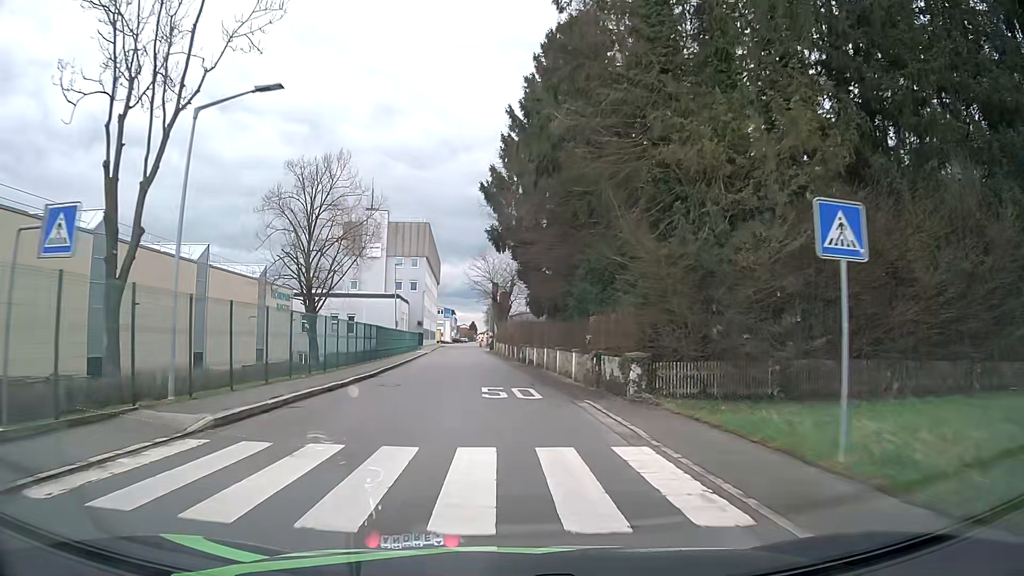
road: tertiary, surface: asphalt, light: Day
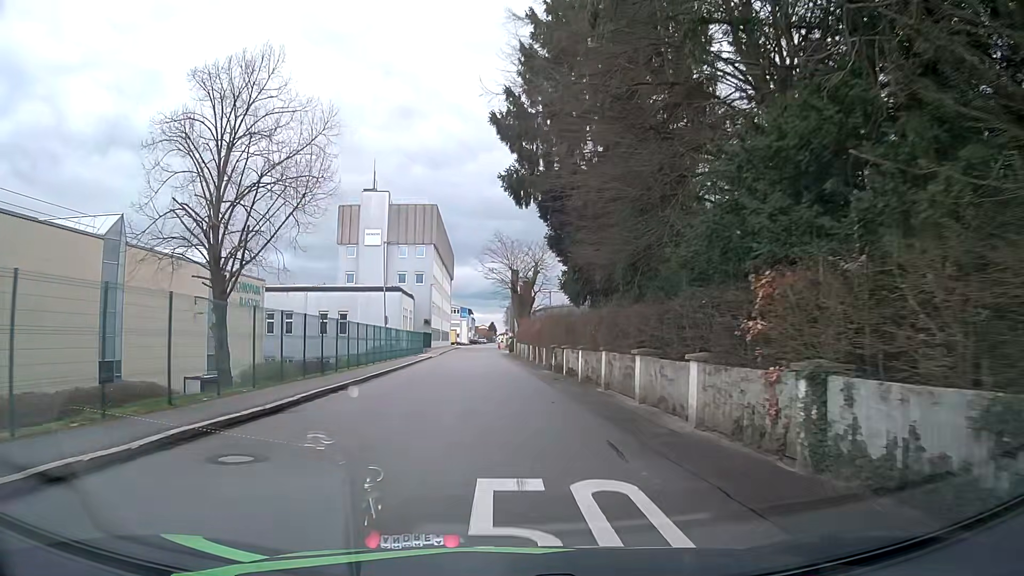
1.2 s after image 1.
(-0.2, +14.0) m; -2°
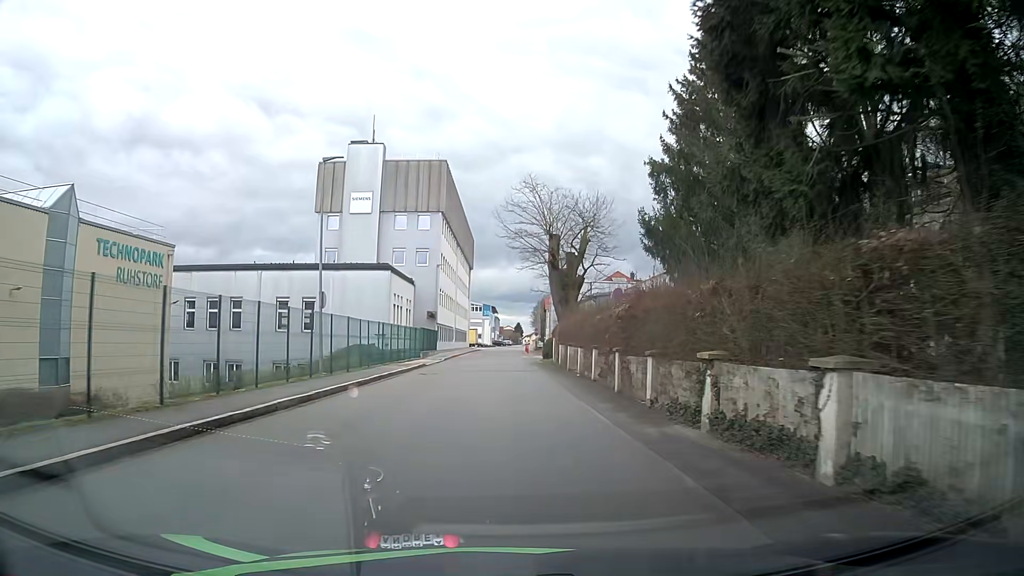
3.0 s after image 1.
(-0.5, +21.0) m; -2°
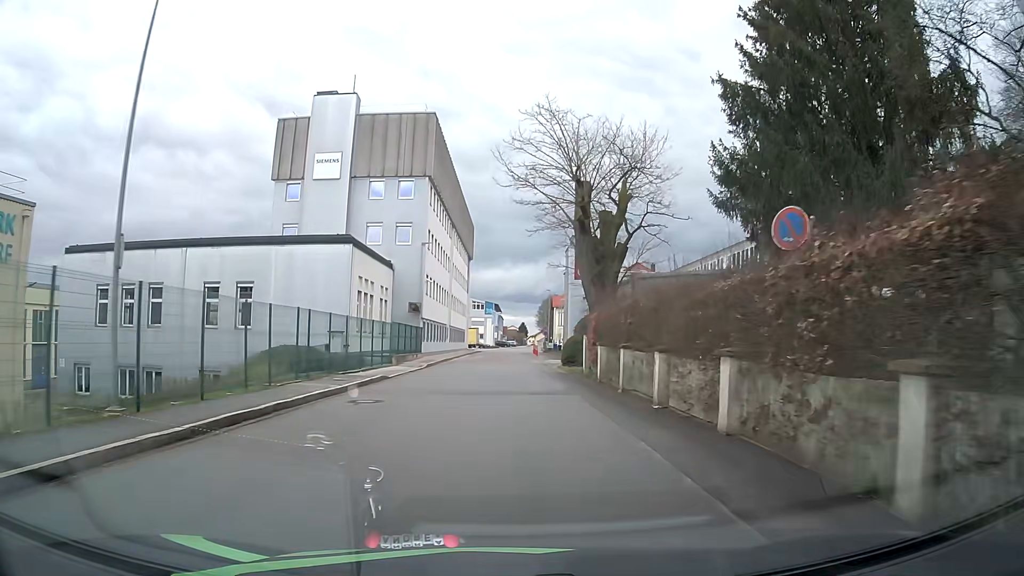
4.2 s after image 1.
(-0.2, +13.7) m; -1°
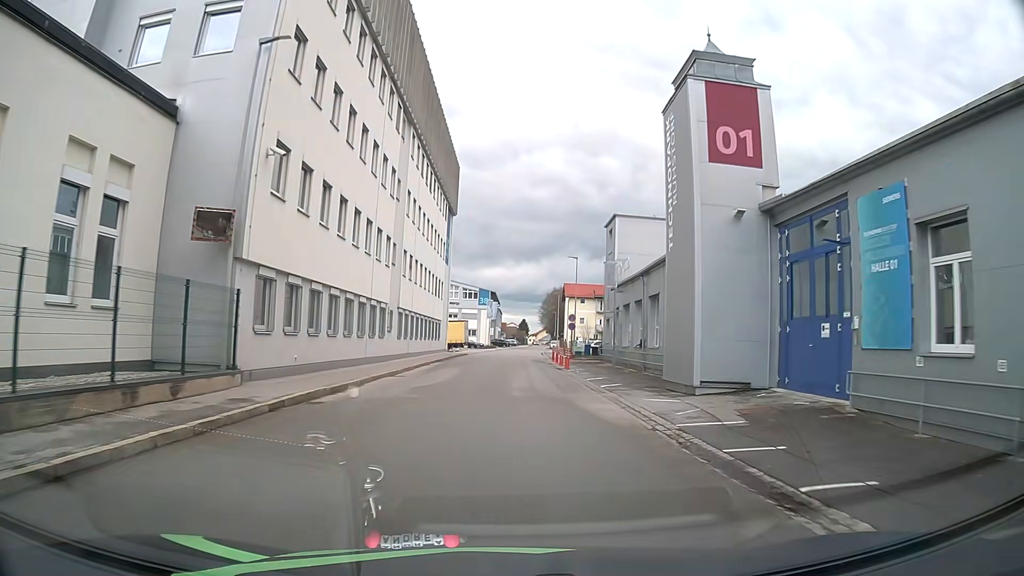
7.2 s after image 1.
(0.0, +33.4) m; 0°
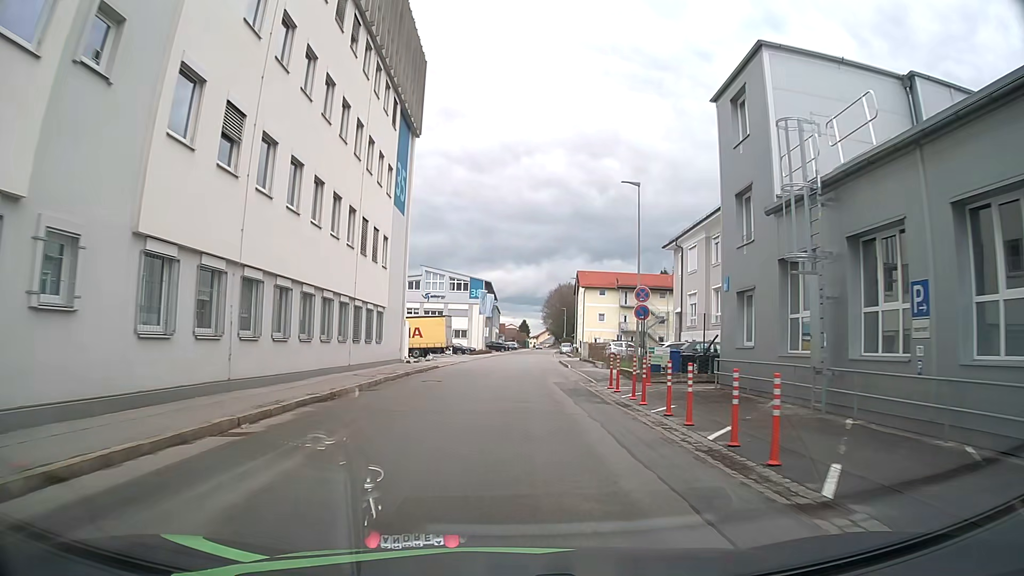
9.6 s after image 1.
(+0.1, +26.4) m; 0°
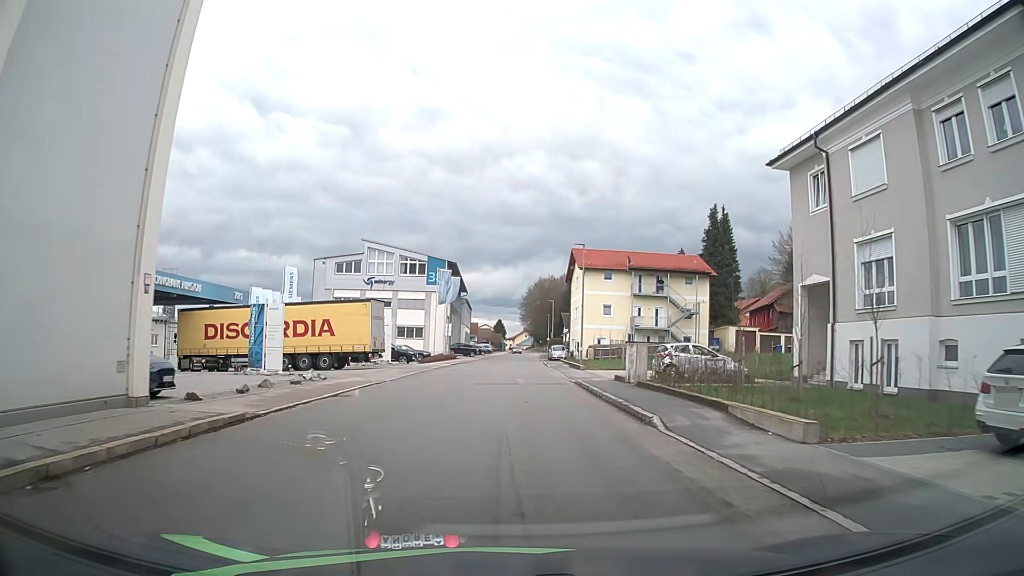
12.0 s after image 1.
(+0.3, +25.7) m; +2°
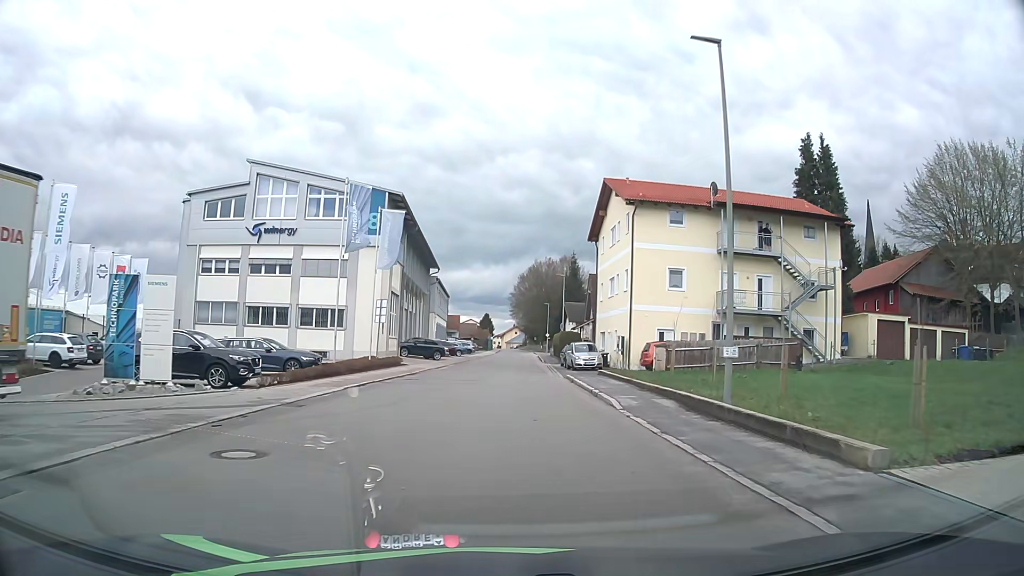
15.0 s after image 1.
(+0.3, +31.7) m; +1°
(0, +10) (0, +20) (+1, +30) (+1, +40) (+1, +50) (+1, +60) (+1, +70) (+2, +80) (+2, +90) (+2, +100) m
